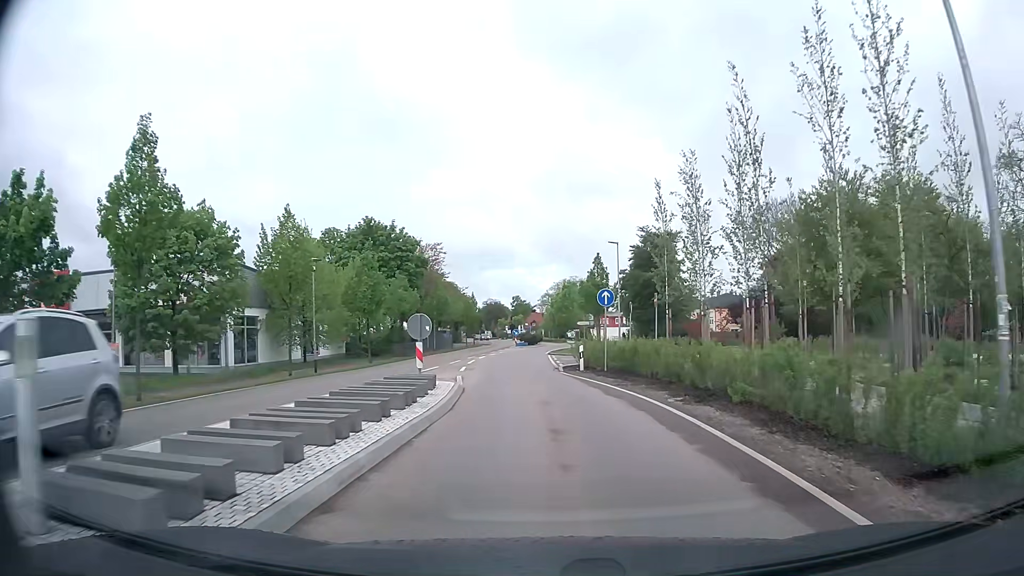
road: tertiary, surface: asphalt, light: Day
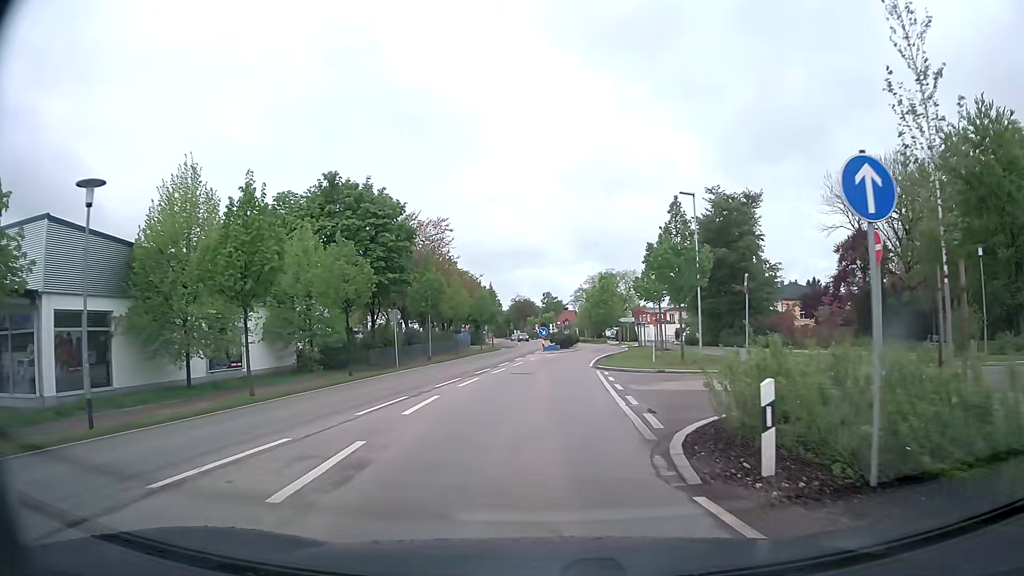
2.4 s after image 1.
(-0.2, +17.9) m; -2°
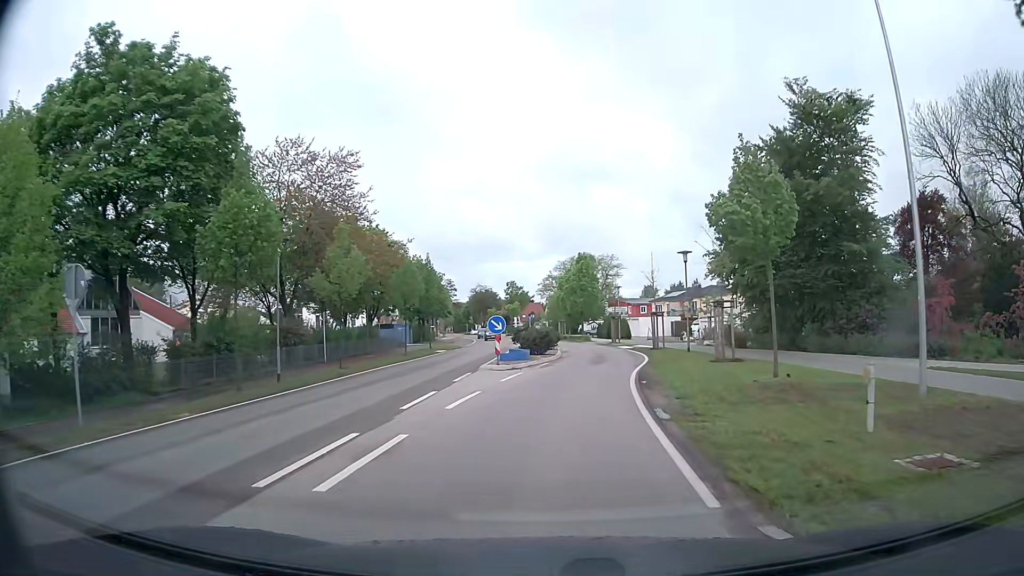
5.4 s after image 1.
(+0.2, +22.4) m; +3°
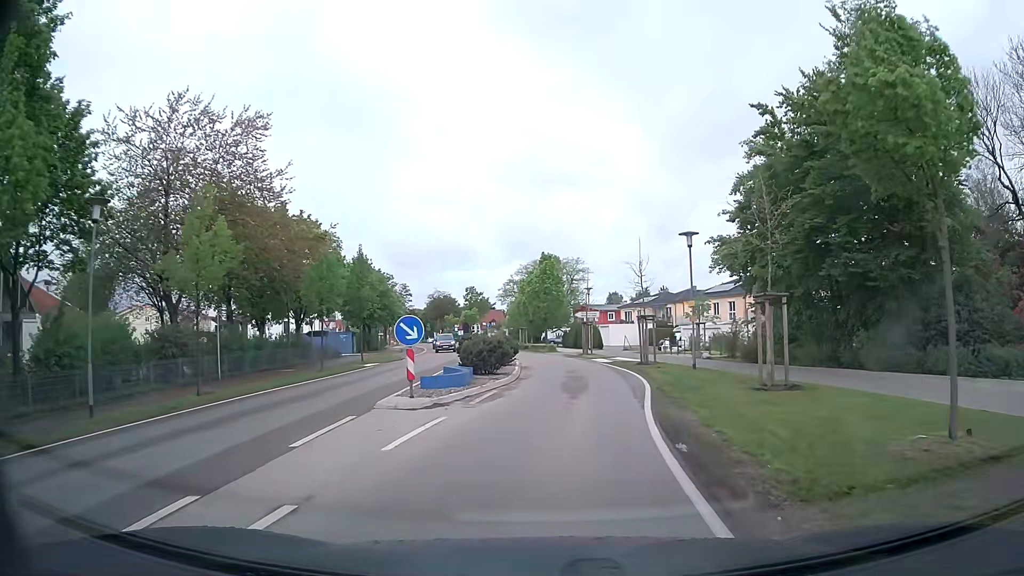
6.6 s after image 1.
(+0.2, +9.0) m; +3°
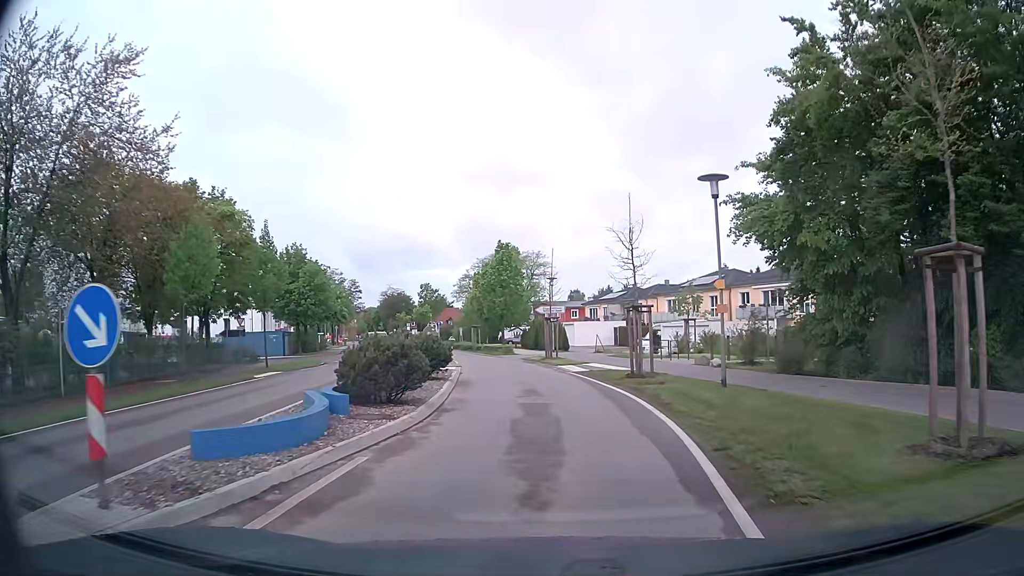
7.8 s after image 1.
(+0.3, +9.0) m; +4°
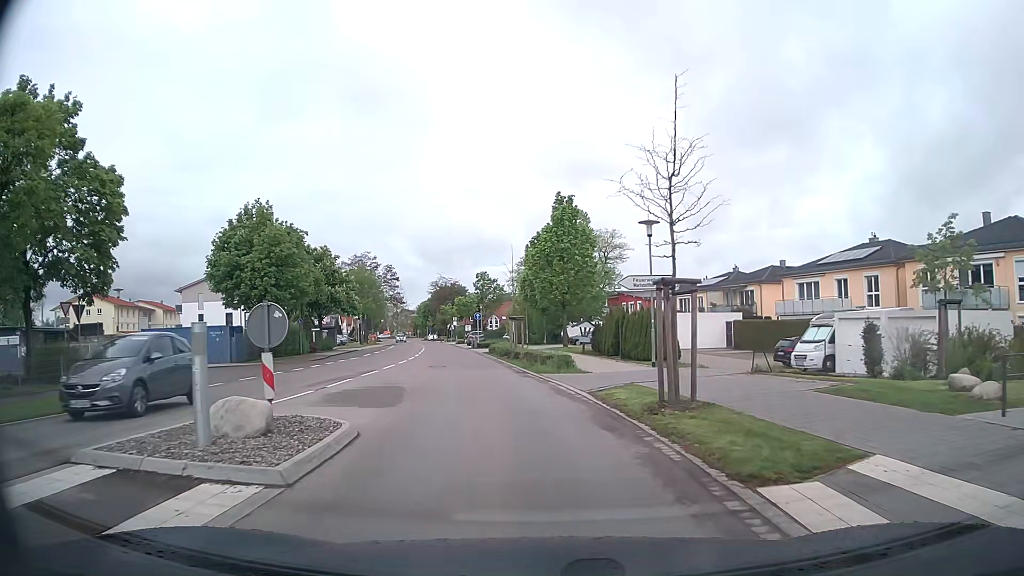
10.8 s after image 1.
(-0.5, +22.5) m; -6°
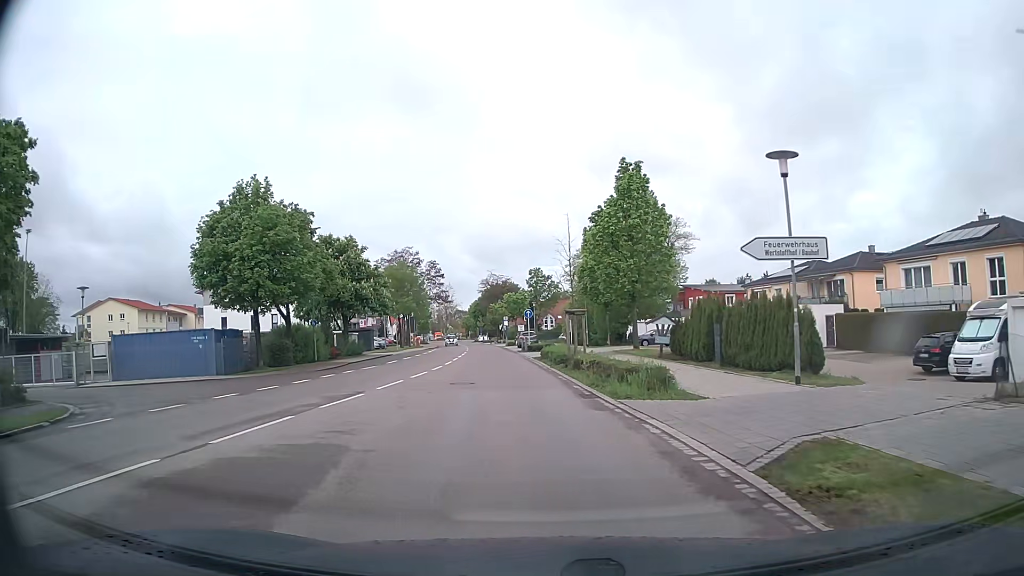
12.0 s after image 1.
(-0.4, +9.0) m; -5°
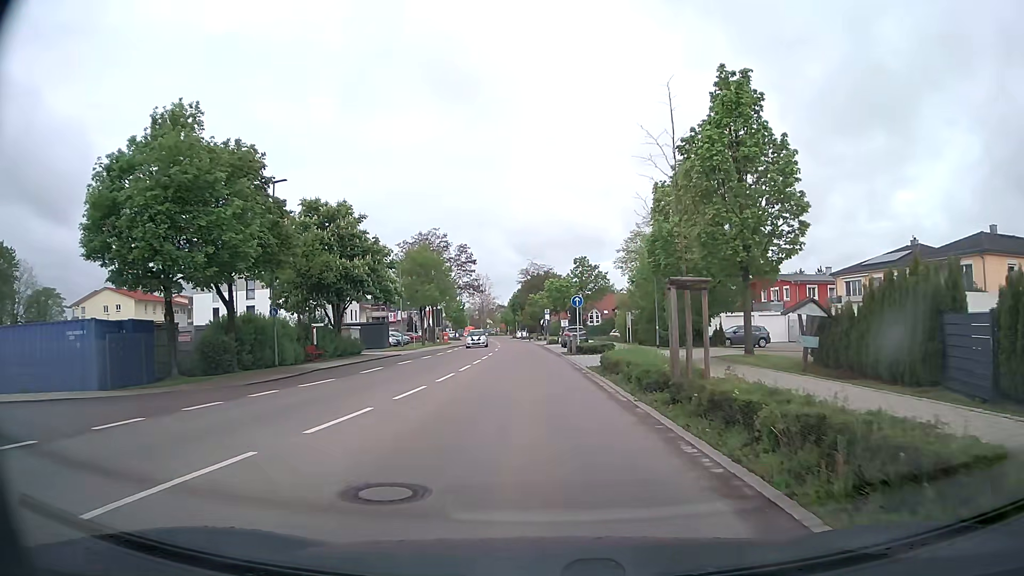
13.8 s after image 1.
(-0.7, +13.4) m; -5°
(0, +10) (0, +20) (0, +30) (-1, +40) (-1, +50) (-2, +60) (-2, +70) (-3, +80) (-4, +90) (-5, +100) m
